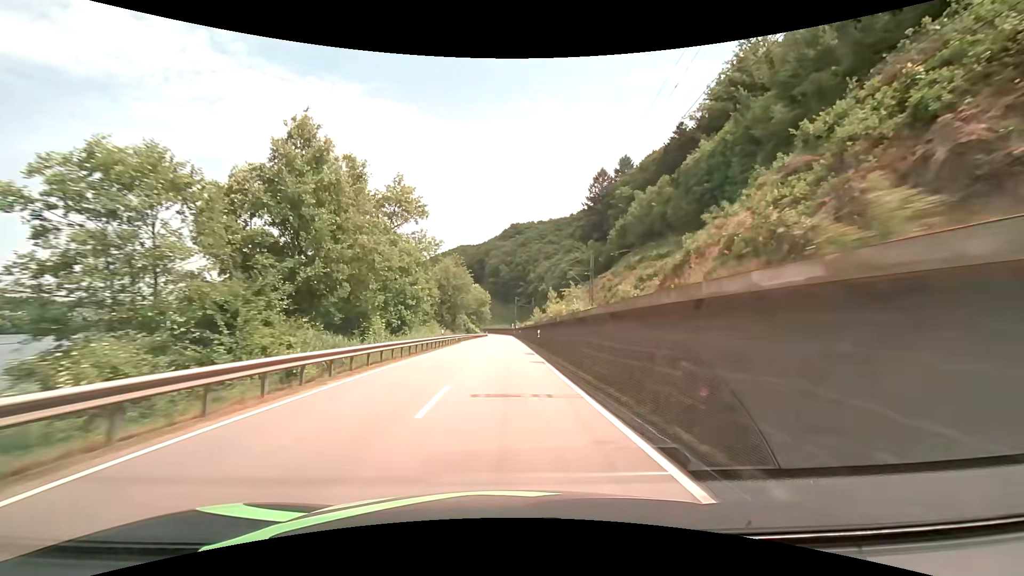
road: primary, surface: asphalt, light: Day
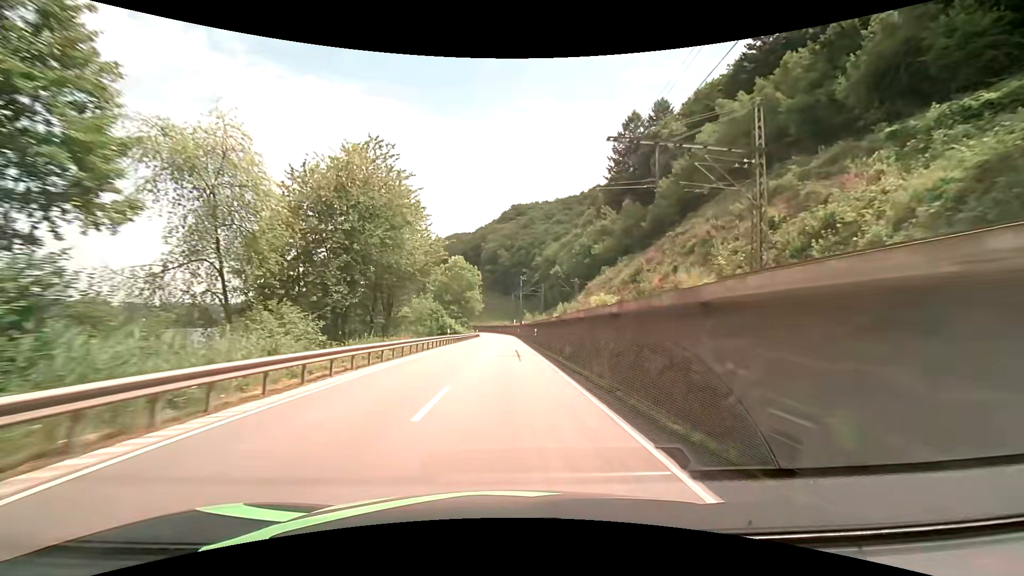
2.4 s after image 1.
(+0.1, +48.1) m; 0°
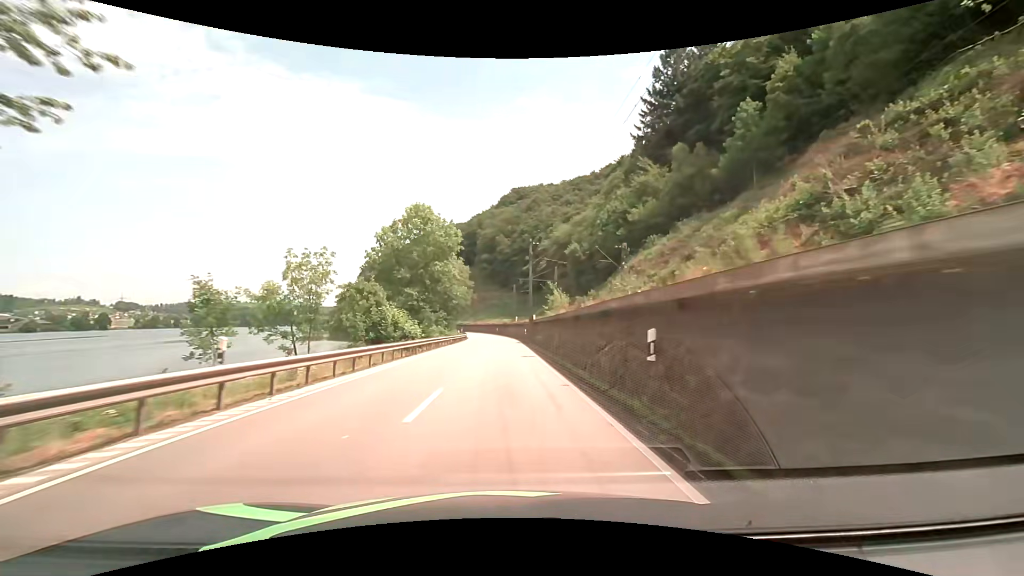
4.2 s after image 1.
(+0.2, +35.6) m; 0°
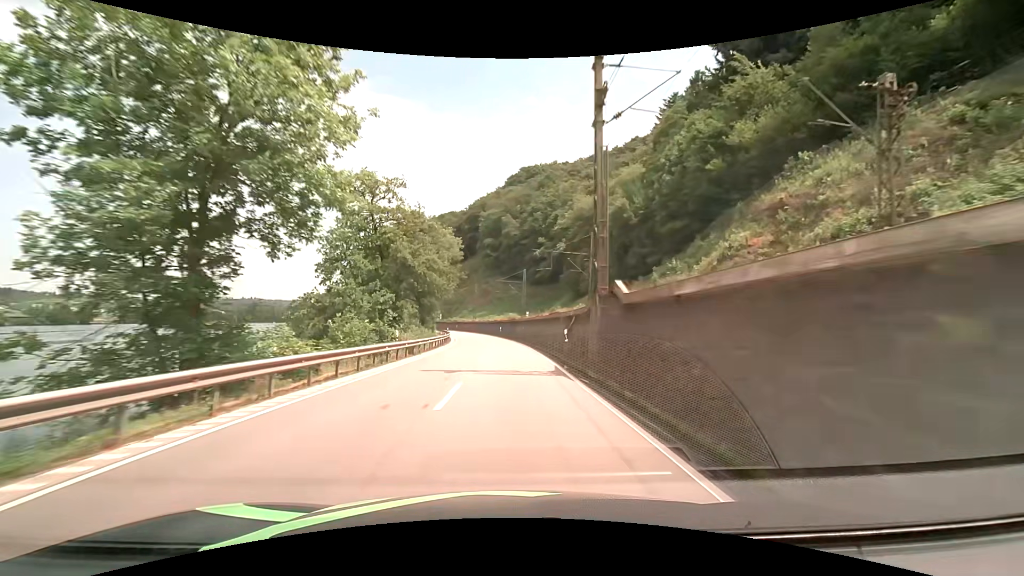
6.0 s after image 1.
(-0.2, +34.8) m; 0°
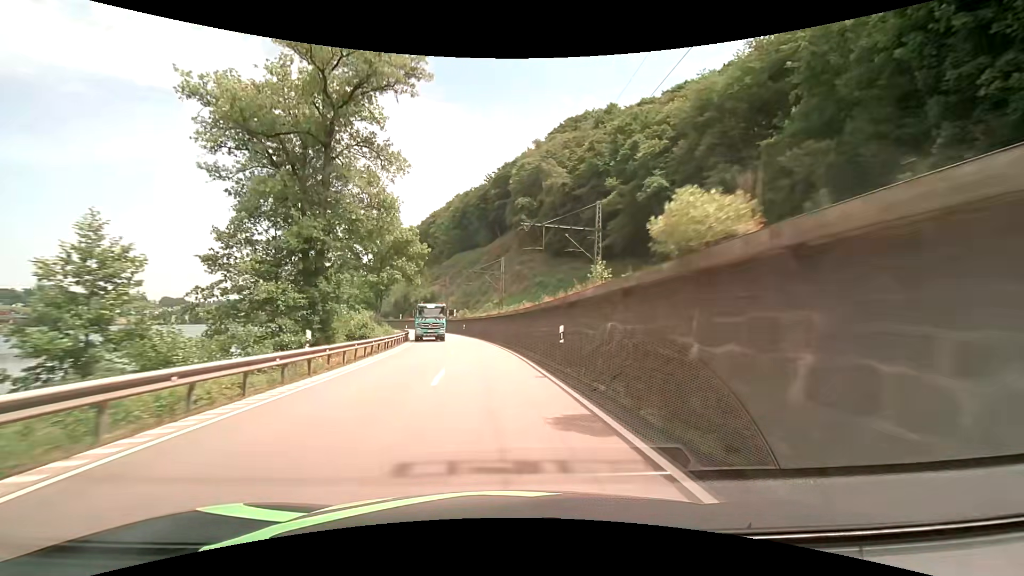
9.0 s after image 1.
(-1.3, +56.4) m; -4°
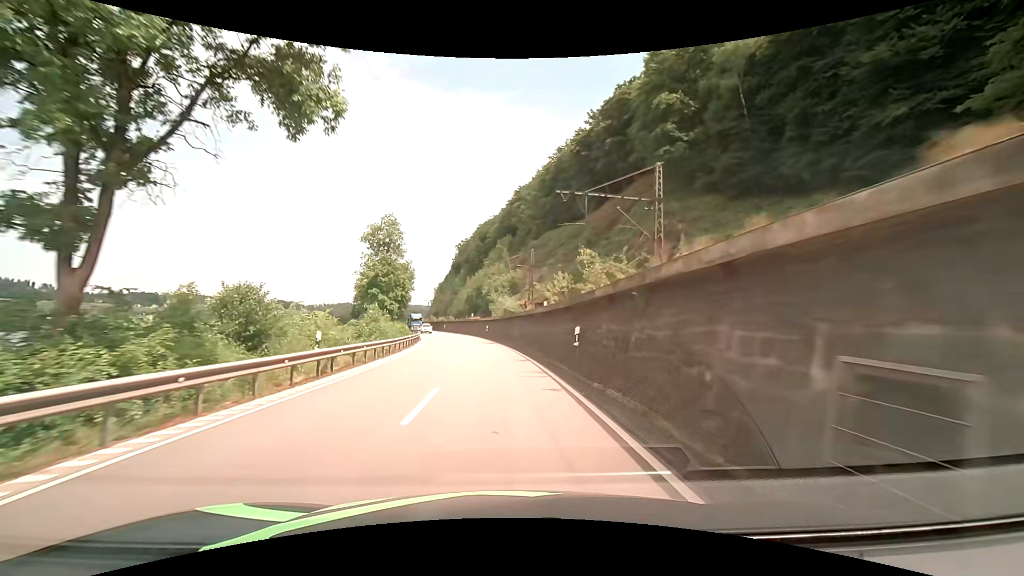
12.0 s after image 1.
(-4.7, +52.2) m; -11°
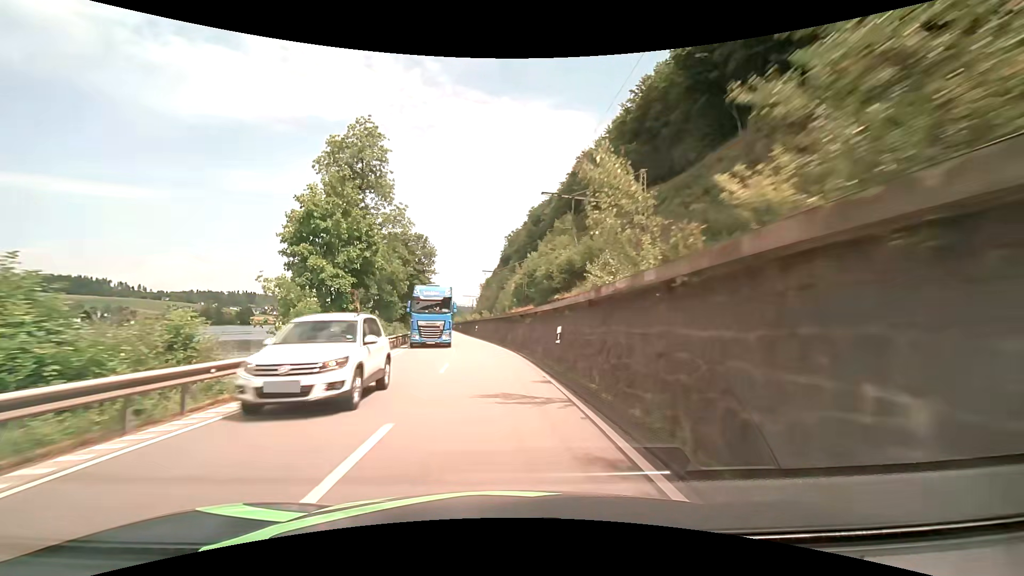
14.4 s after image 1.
(-2.0, +39.9) m; -6°
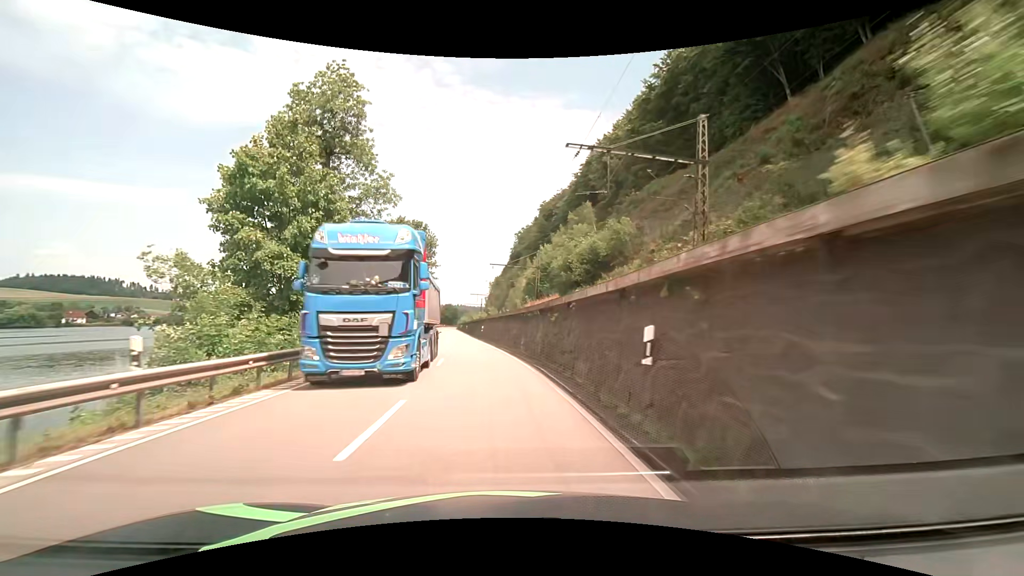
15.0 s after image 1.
(-0.1, +9.6) m; -1°
(0, +10) (-1, +20) (-2, +30) (-3, +40) (-4, +50) (-6, +60) (-7, +70) (-8, +80) (-9, +89) (-10, +99) m
